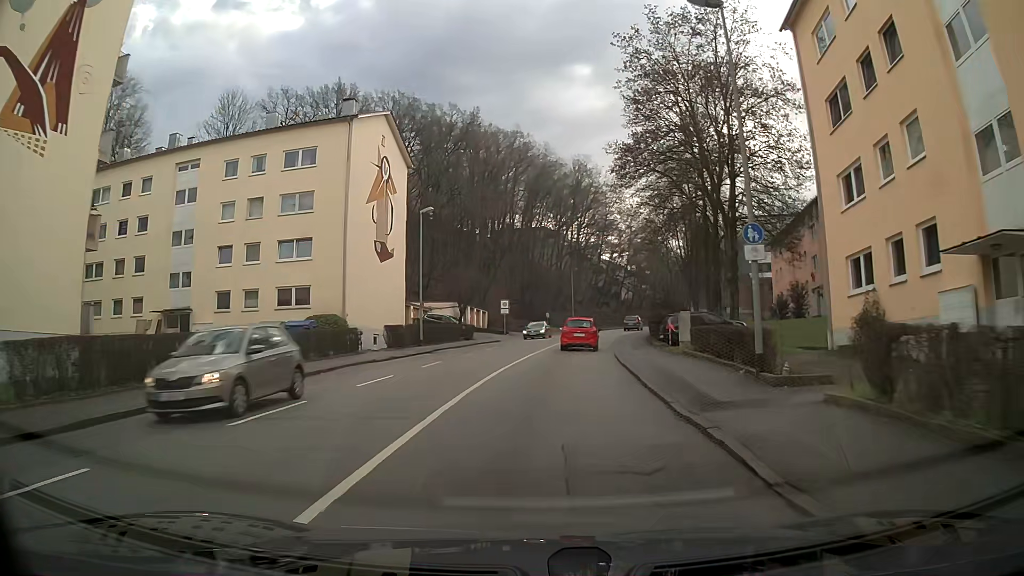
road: tertiary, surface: asphalt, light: Day
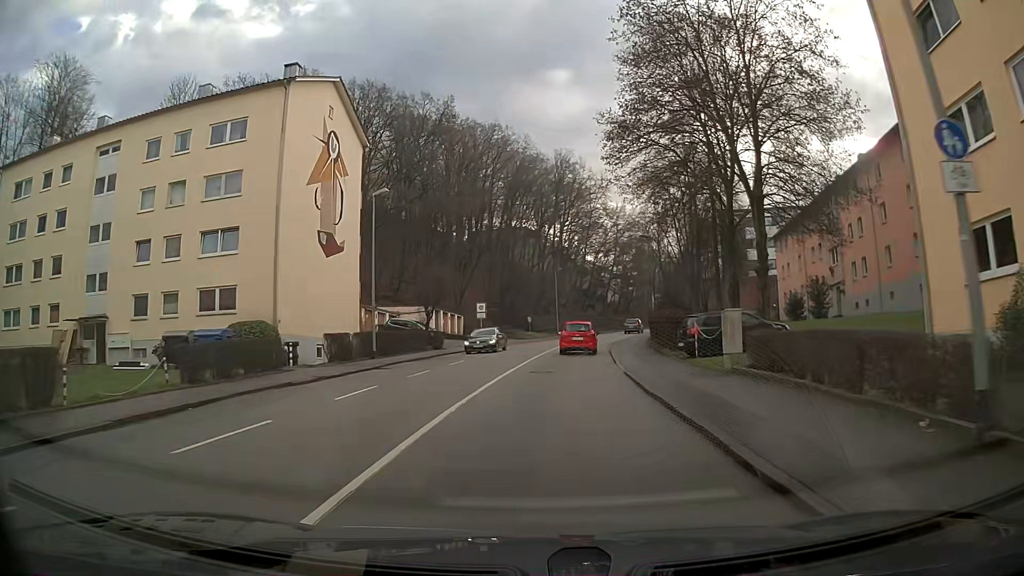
(+0.1, +7.5) m; +1°
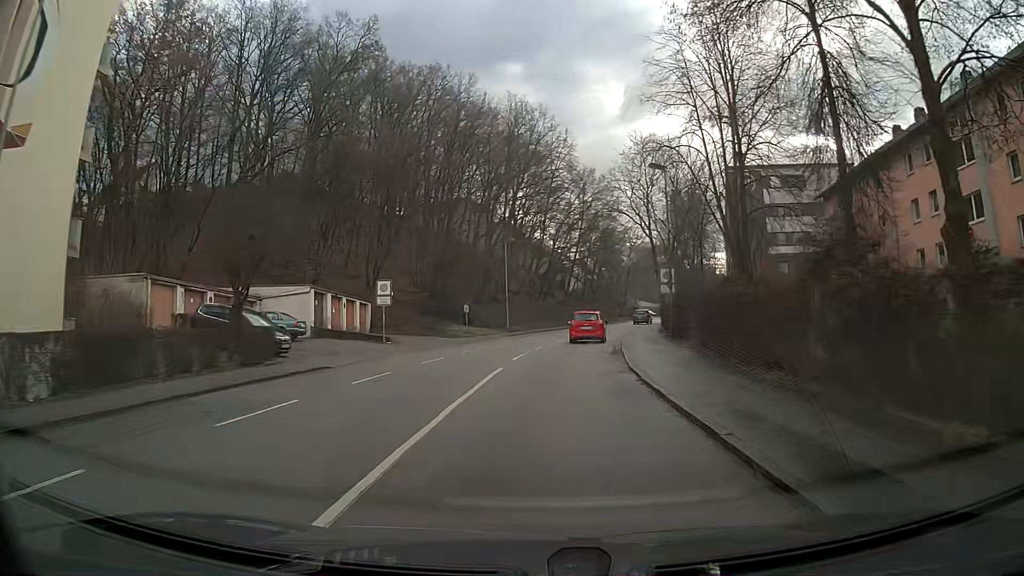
(+0.8, +23.0) m; +4°
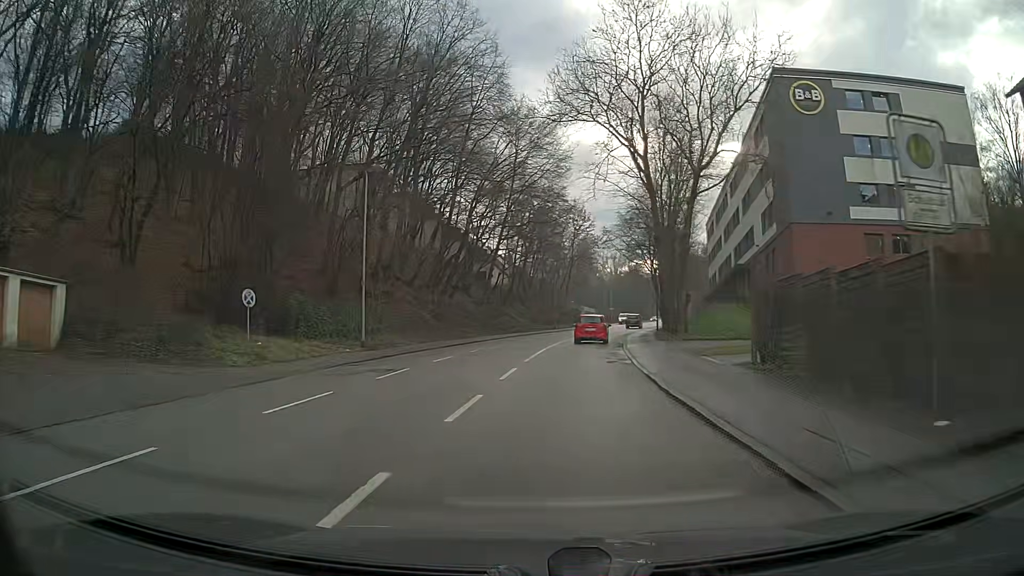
(+1.6, +29.5) m; +7°
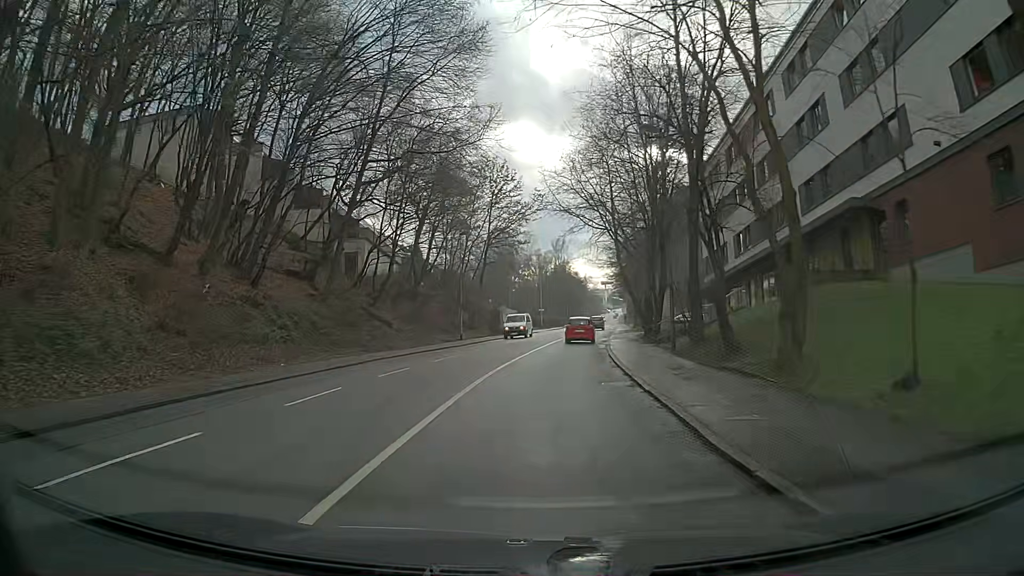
(+1.7, +28.8) m; +6°
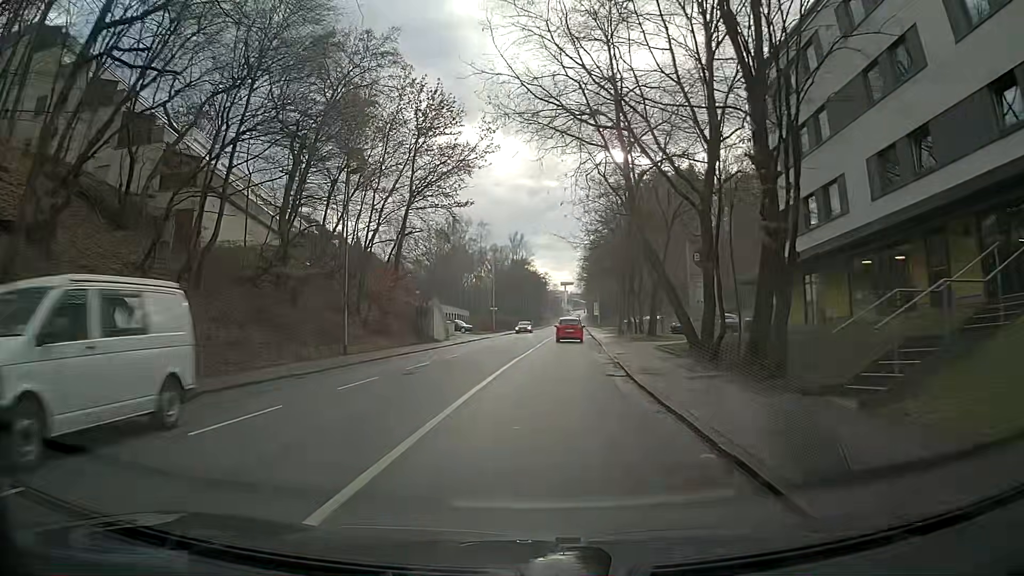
(+0.5, +22.1) m; +3°
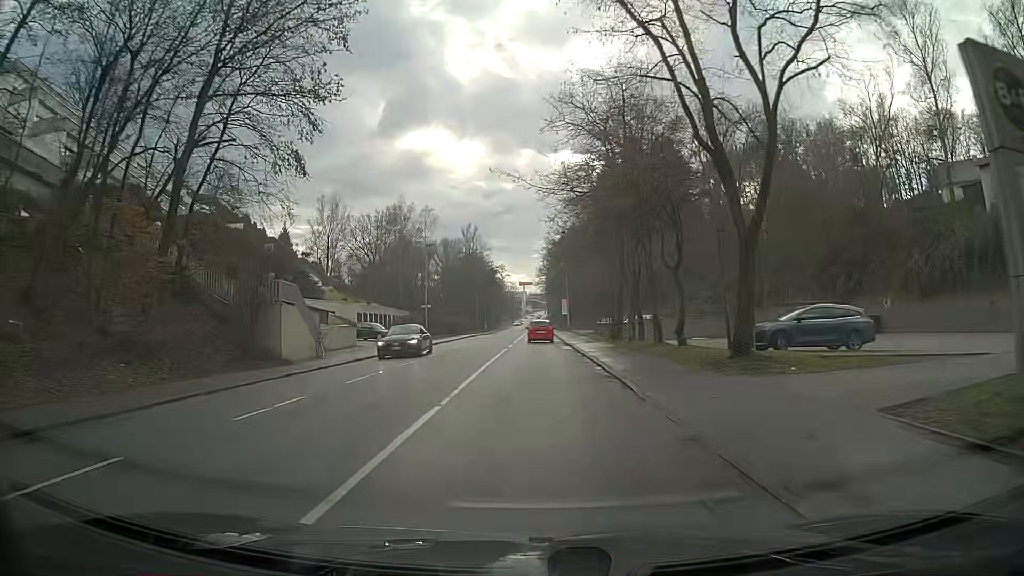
(+1.1, +22.4) m; +4°
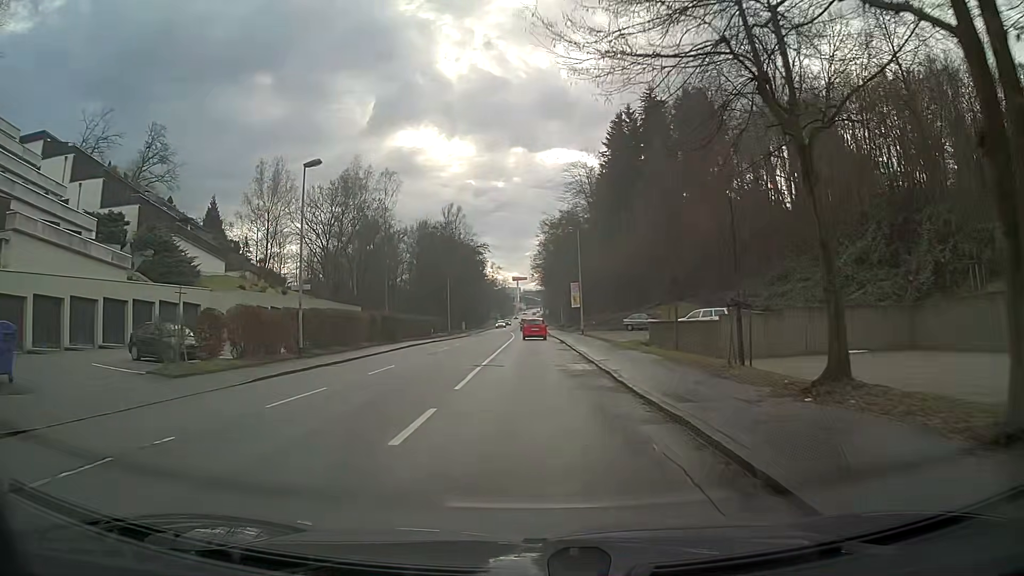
(+0.2, +30.3) m; +1°
(0, +10) (0, +20) (0, +30) (0, +40) (0, +50) (0, +60) (0, +70) (0, +80) (0, +90) (0, +100) m
